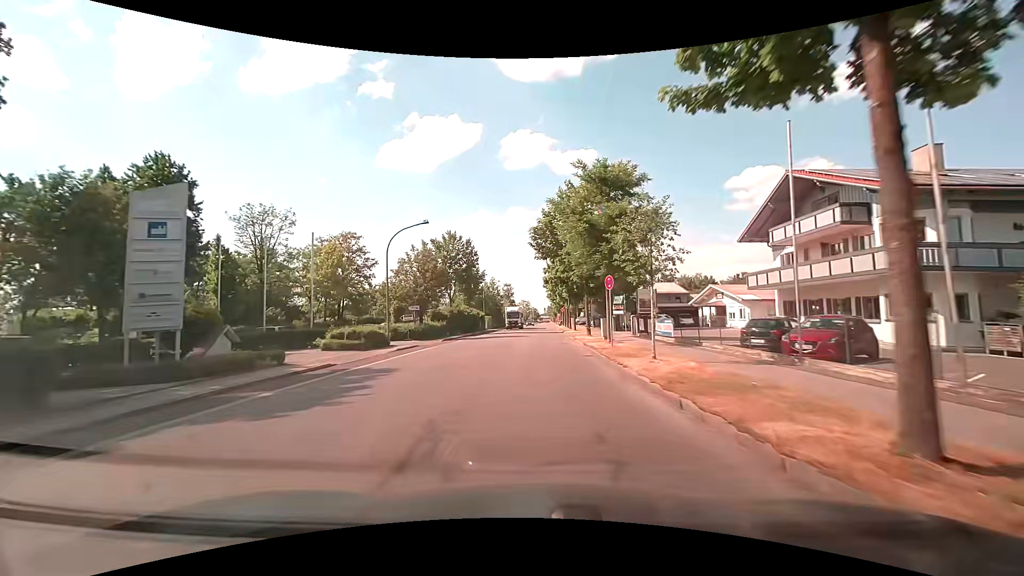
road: tertiary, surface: asphalt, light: Day
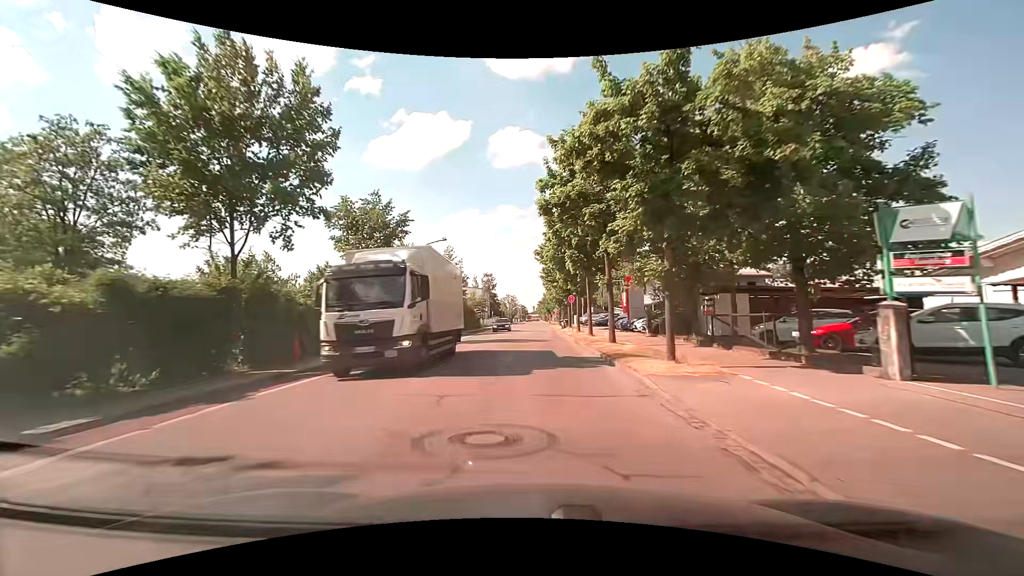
(+0.4, +38.3) m; +1°
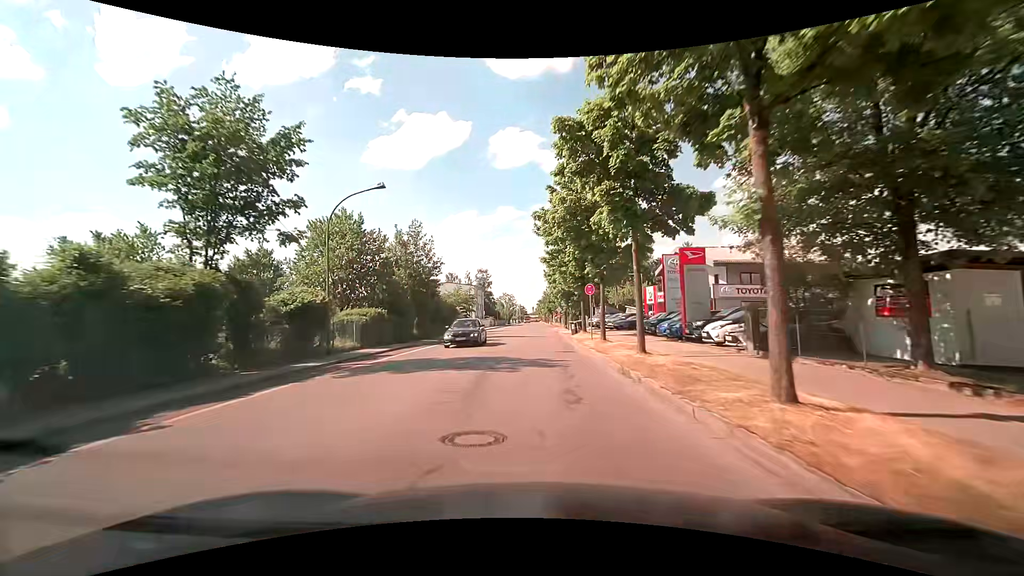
(+0.1, +14.9) m; 0°
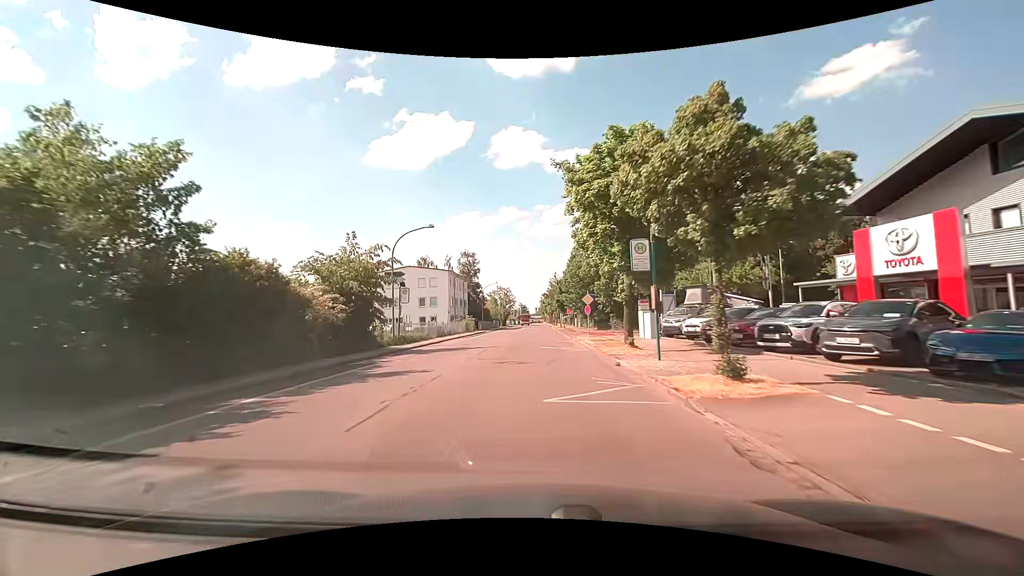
(+0.4, +36.7) m; +1°
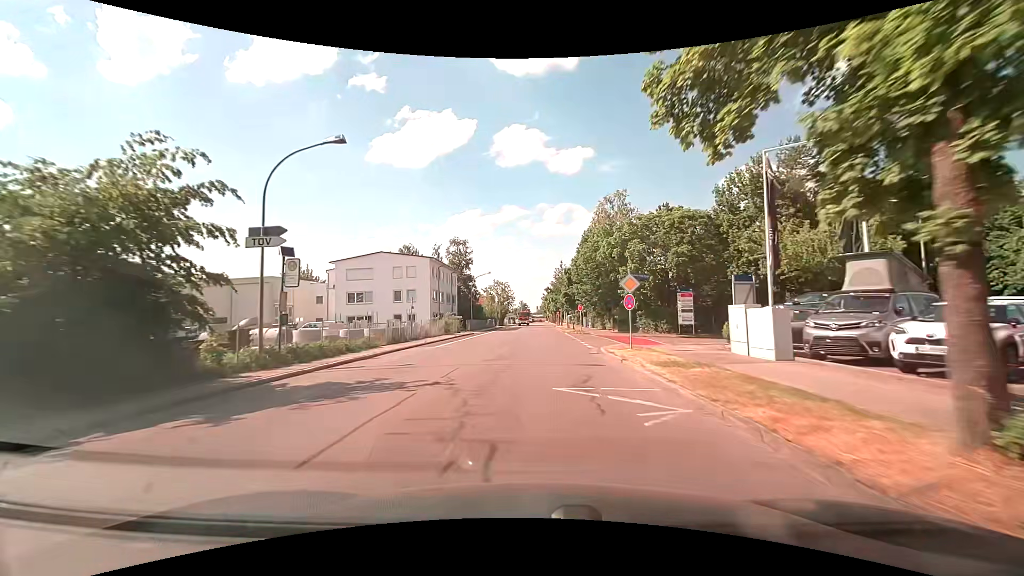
(-0.1, +14.6) m; -1°
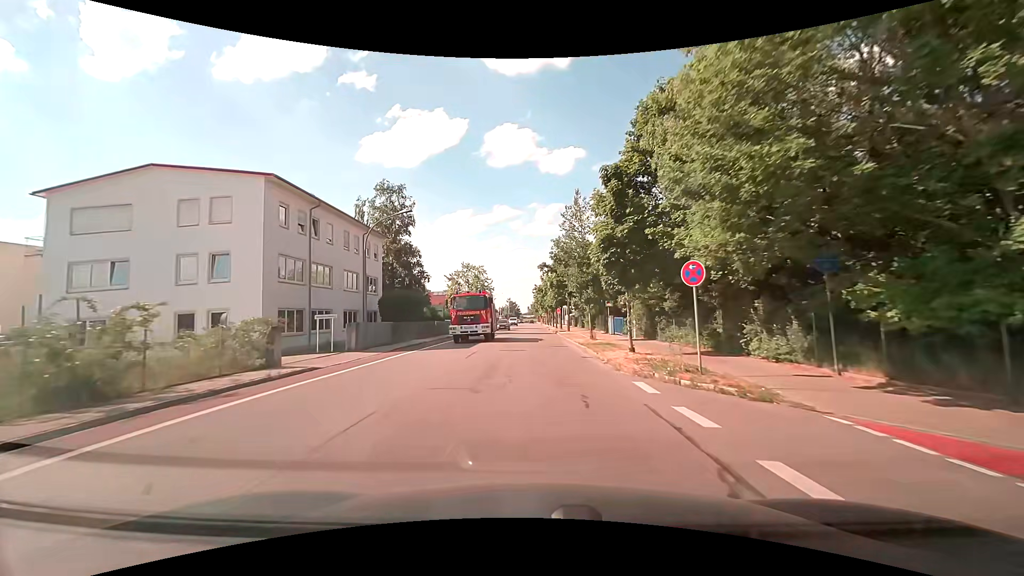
(+0.6, +36.5) m; +1°
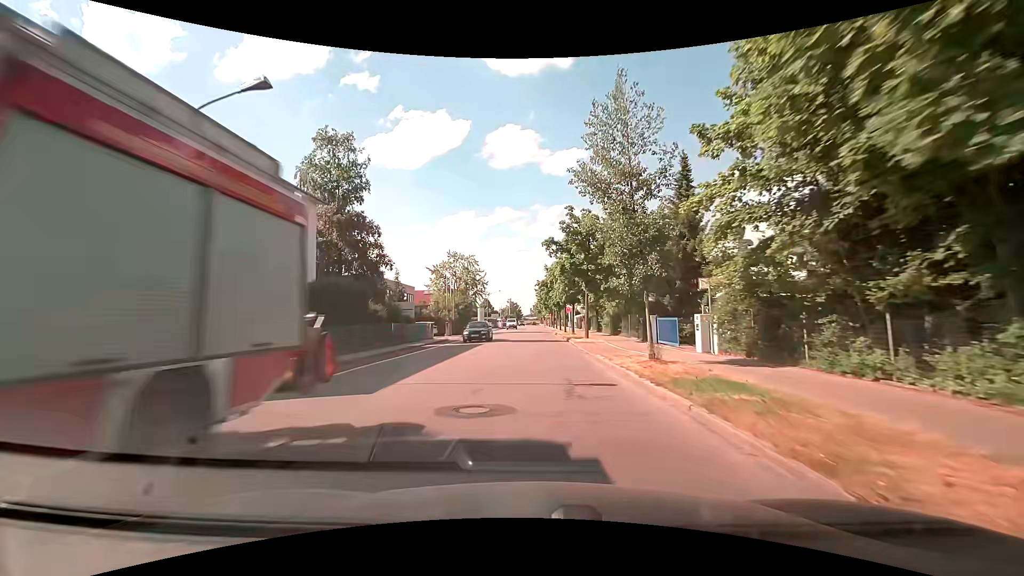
(0.0, +14.6) m; 0°
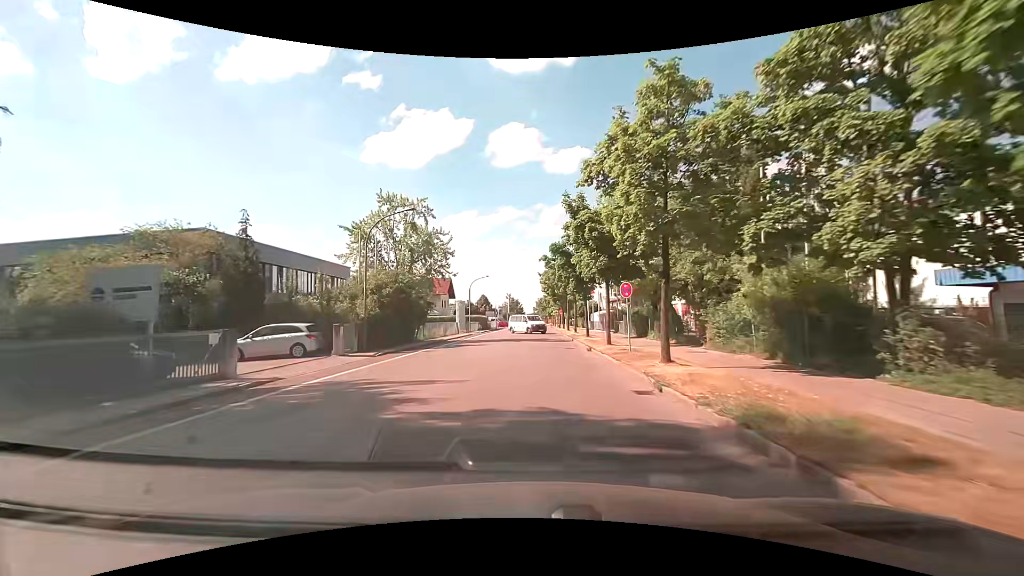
(-0.1, +29.3) m; -1°
(0, +10) (0, +20) (+1, +30) (+1, +40) (+1, +50) (+1, +60) (+2, +70) (+2, +80) (+2, +90) (+2, +100) m
